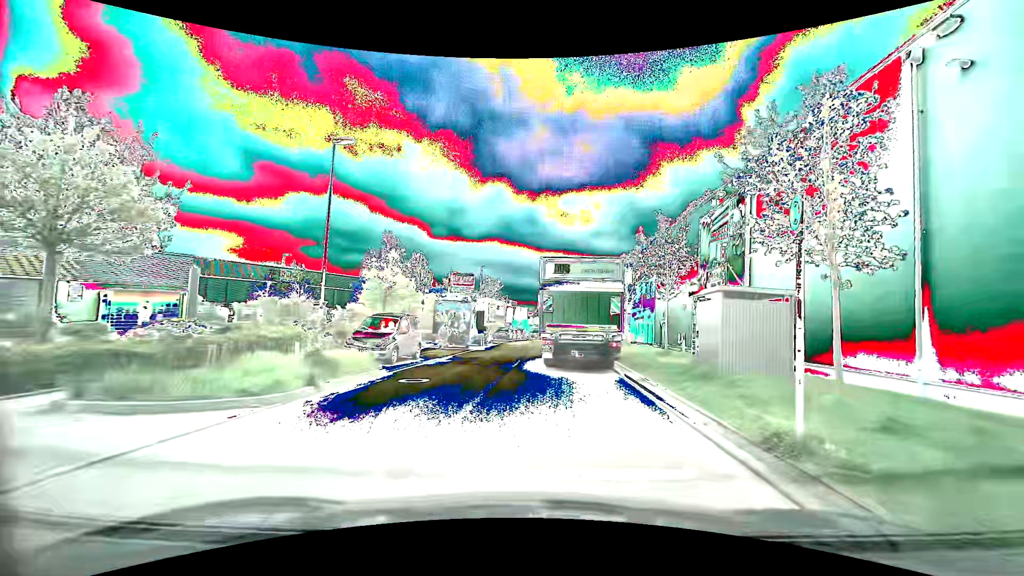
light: Day
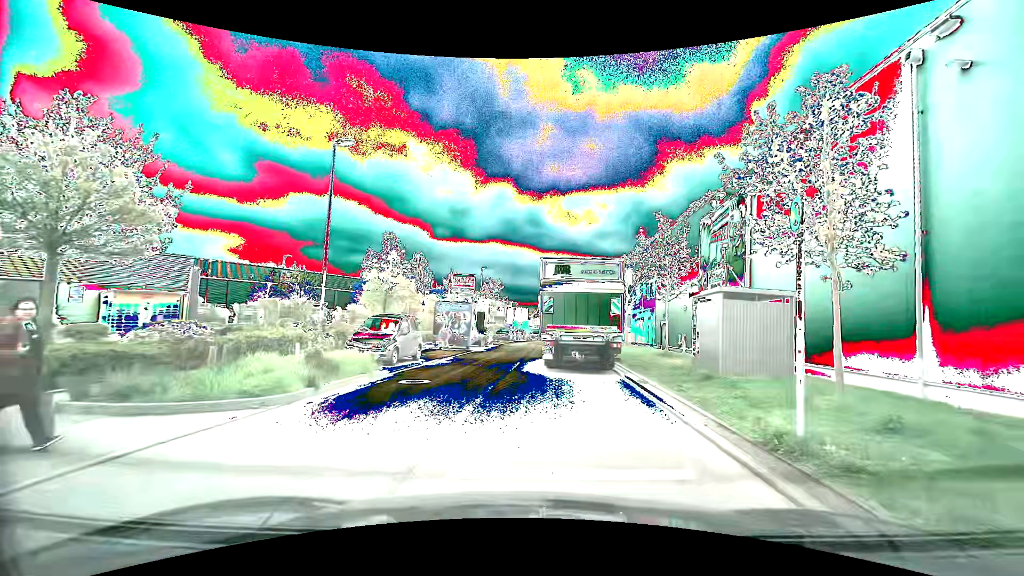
(0.0, +0.1) m; 0°
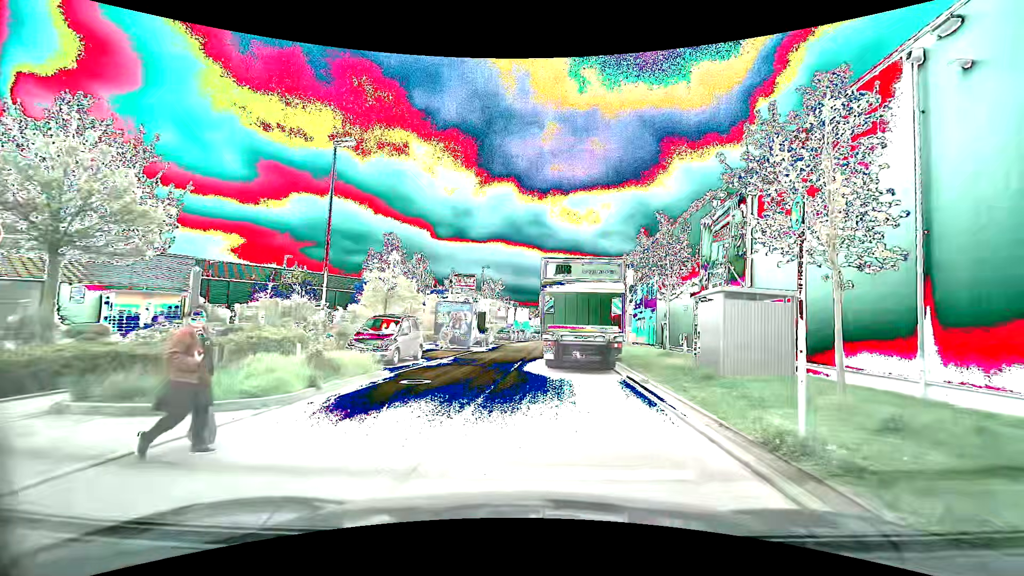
(0.0, 0.0) m; 0°
